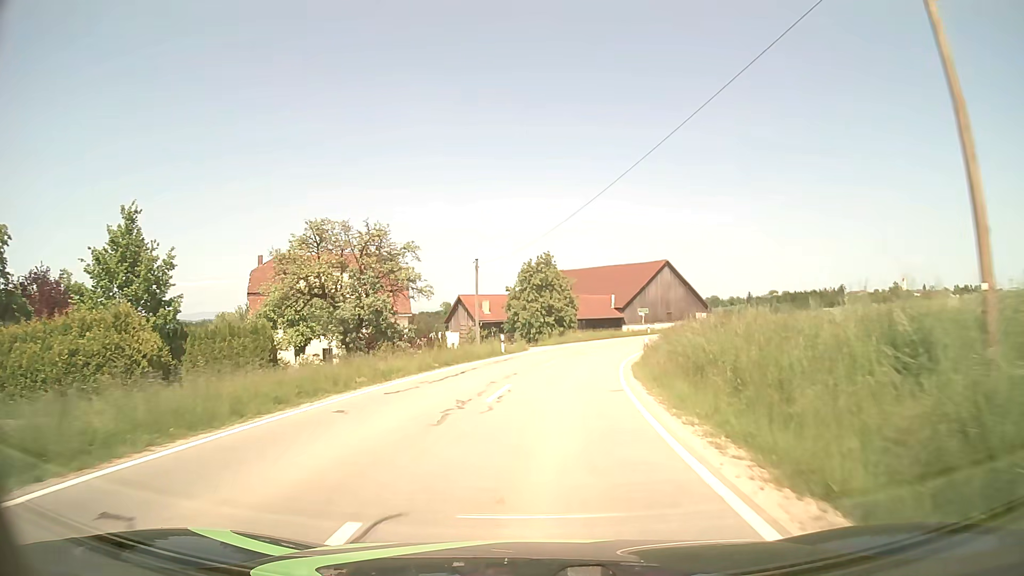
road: tertiary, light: Day
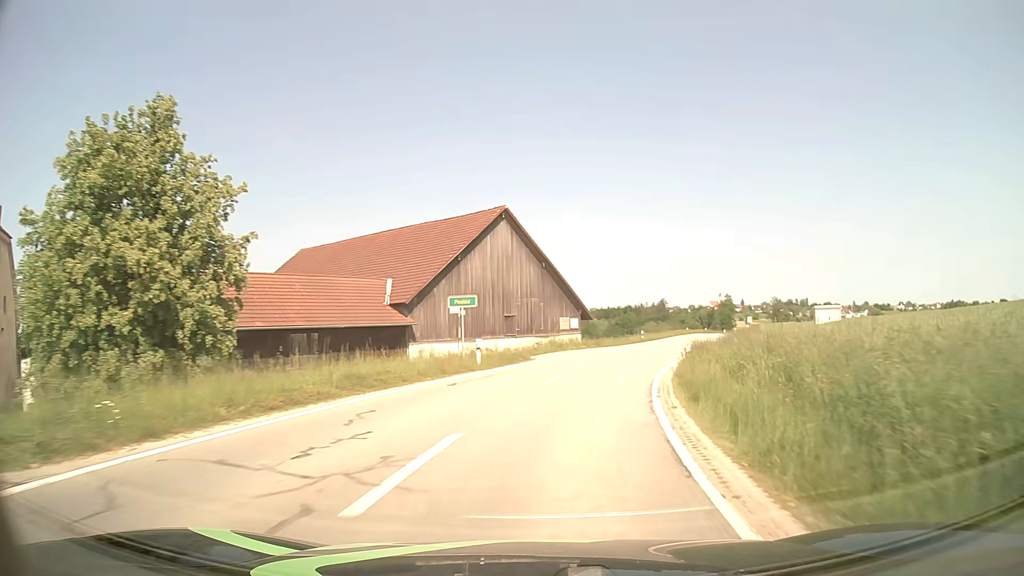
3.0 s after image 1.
(+5.6, +43.6) m; +17°
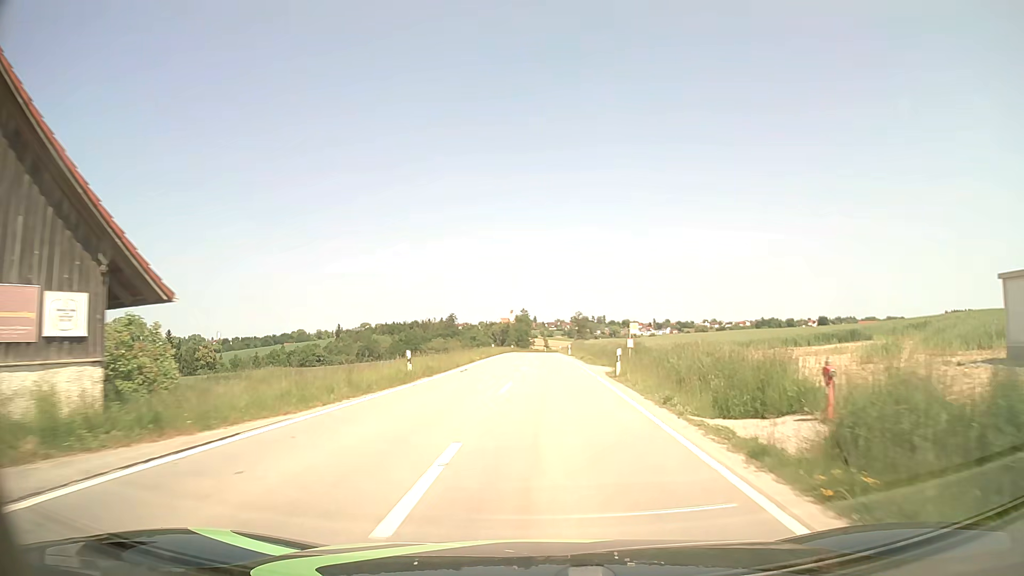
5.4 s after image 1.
(+6.1, +36.0) m; +18°
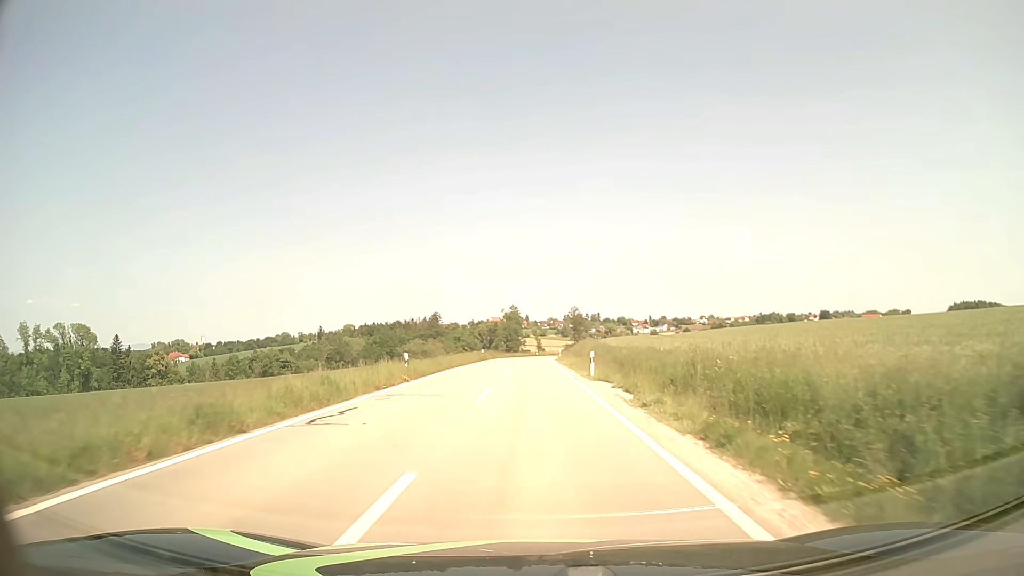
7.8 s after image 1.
(+0.8, +38.7) m; +1°
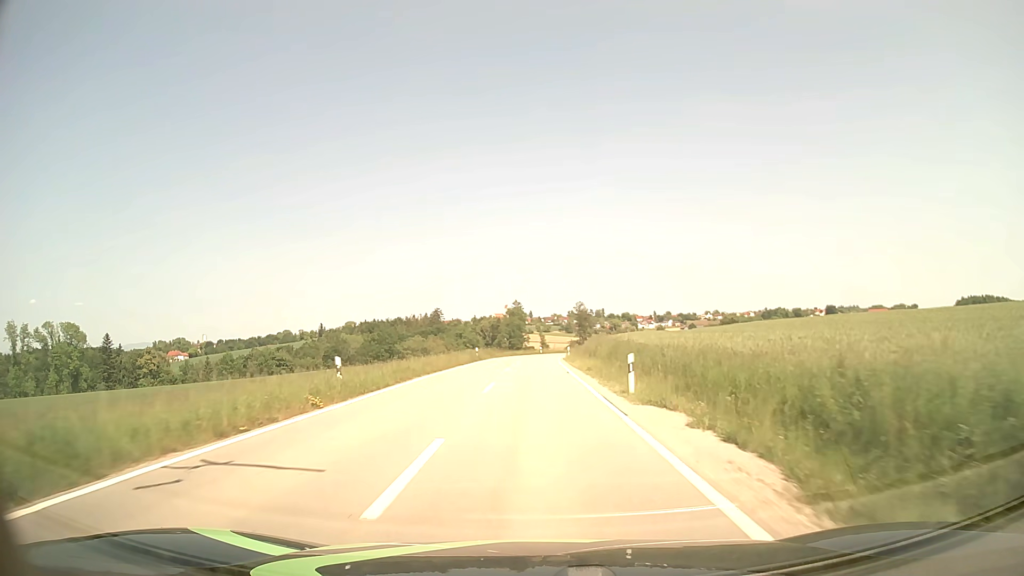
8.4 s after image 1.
(0.0, +10.0) m; 0°
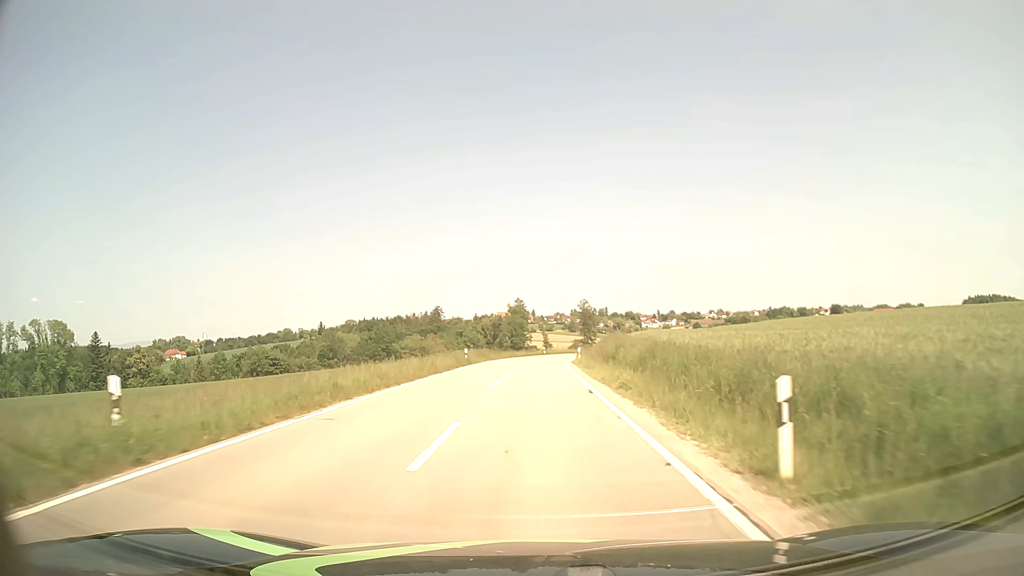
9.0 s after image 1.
(0.0, +10.1) m; 0°
